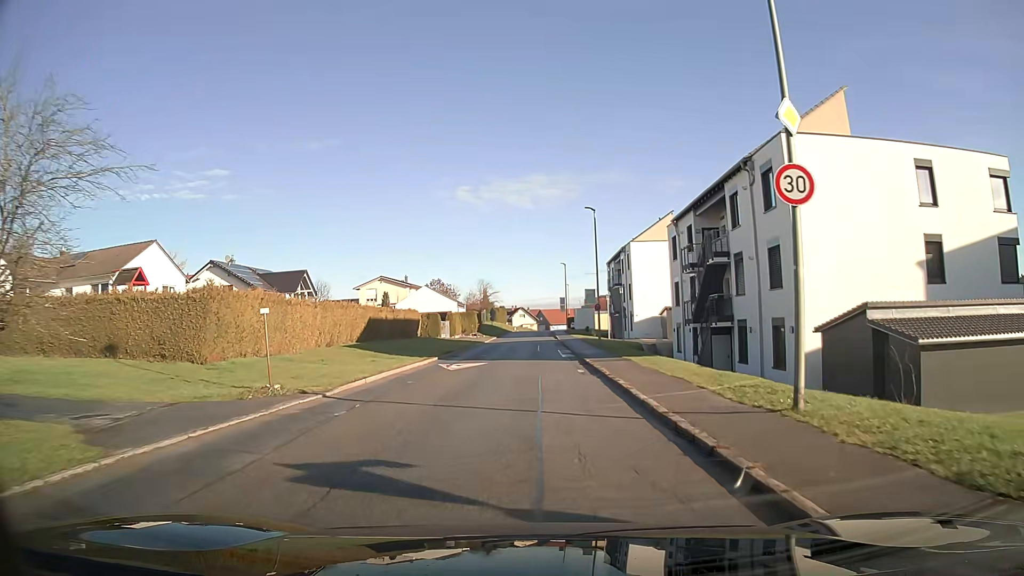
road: tertiary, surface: asphalt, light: Day
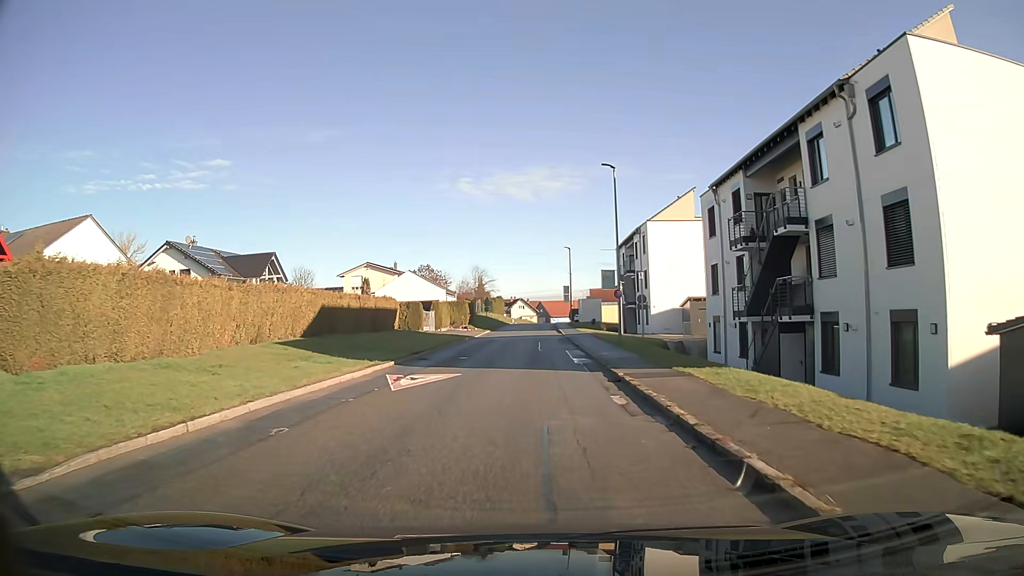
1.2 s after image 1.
(0.0, +9.3) m; 0°
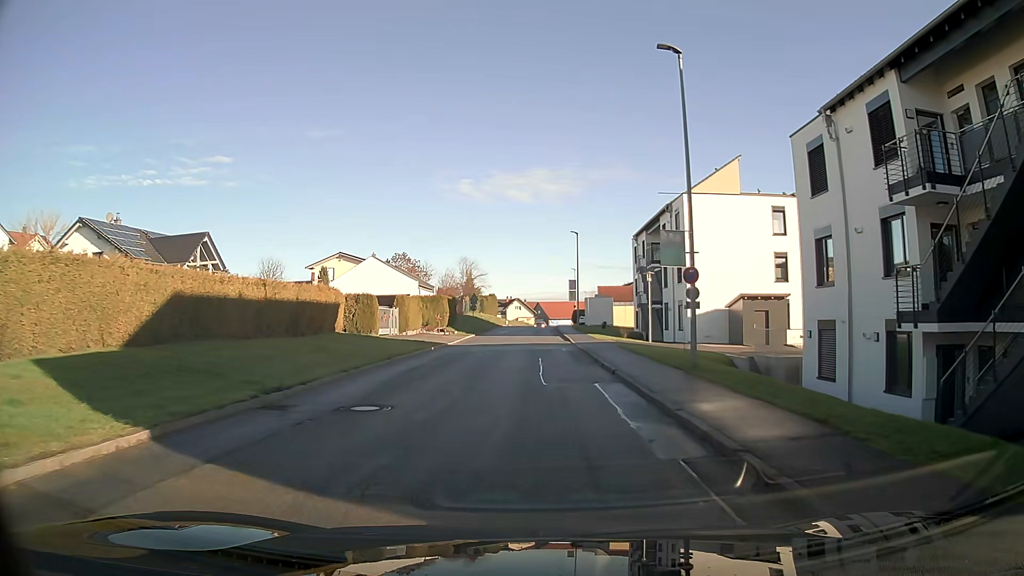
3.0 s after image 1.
(+0.1, +13.9) m; +1°
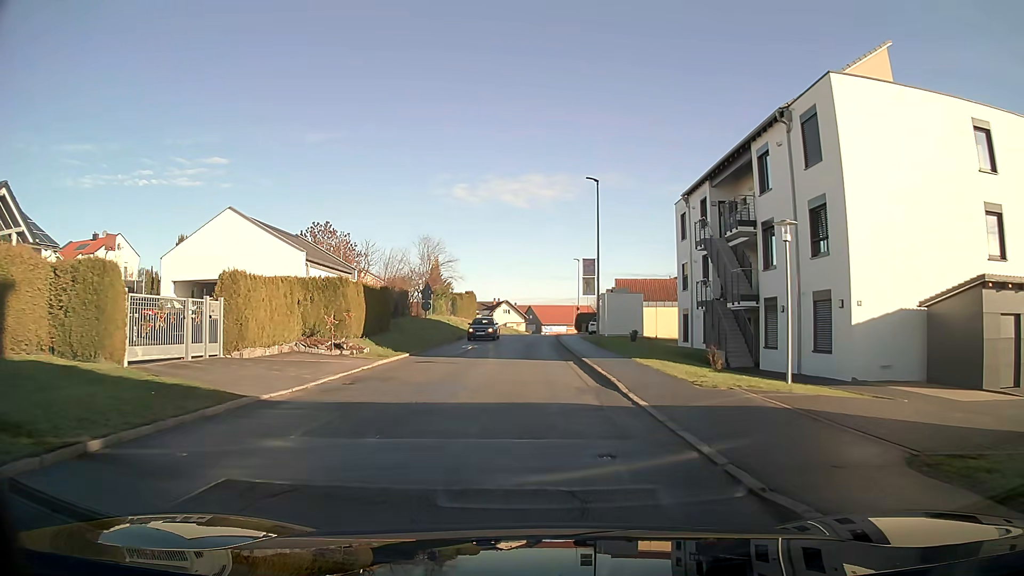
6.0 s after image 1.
(+0.1, +23.0) m; +1°
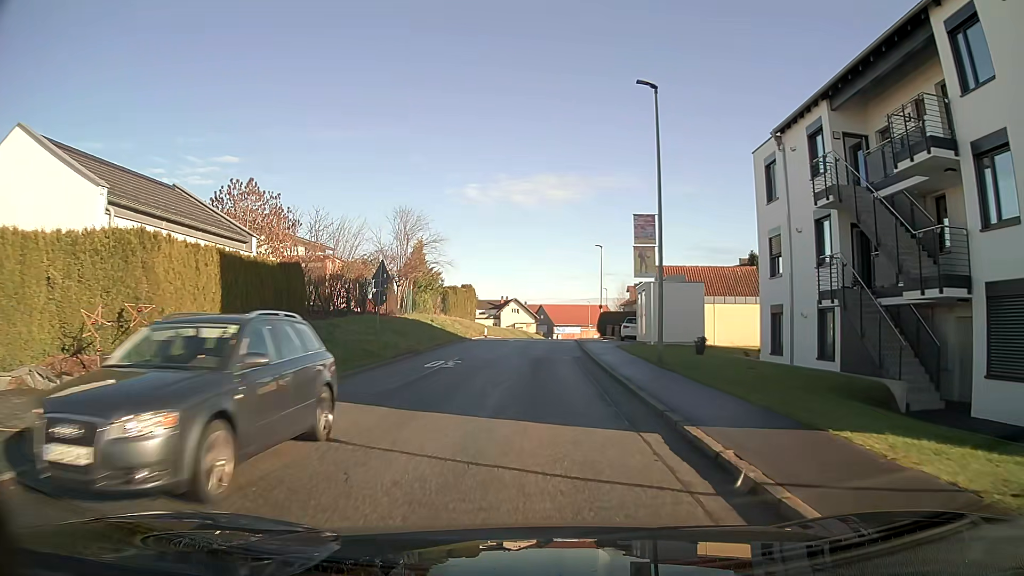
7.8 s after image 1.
(-0.1, +13.8) m; -1°
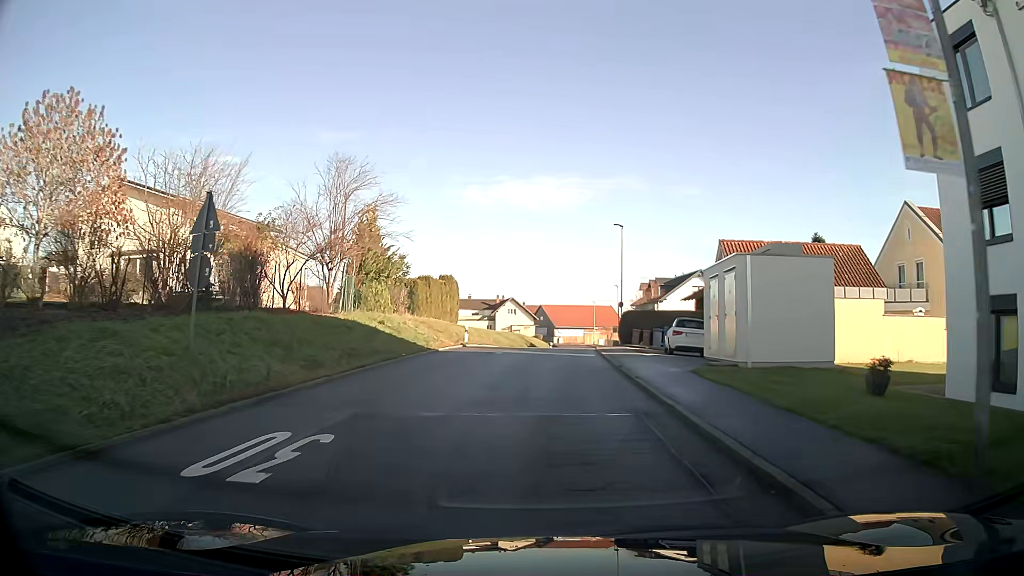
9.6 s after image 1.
(0.0, +13.9) m; +1°
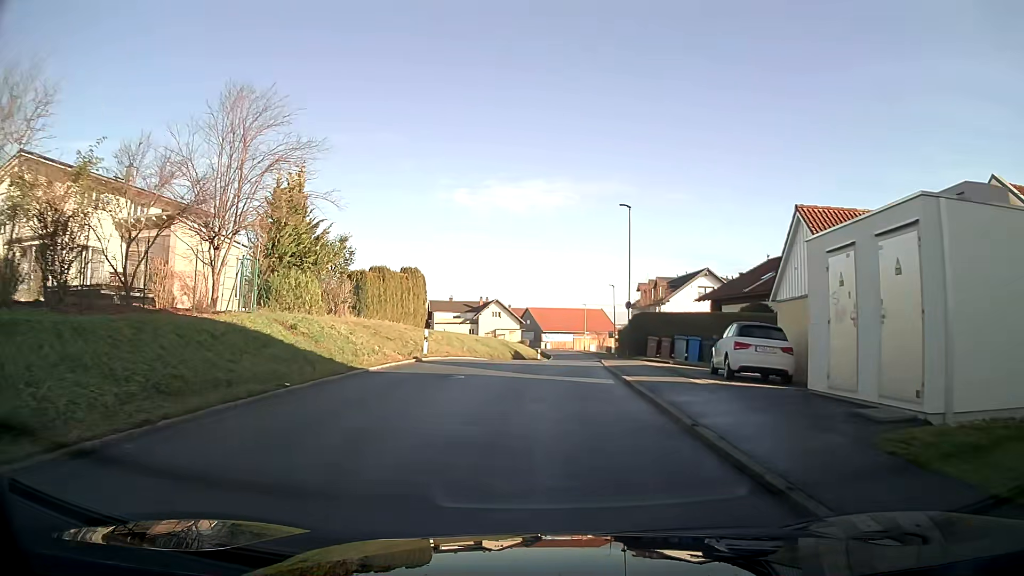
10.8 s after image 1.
(+0.1, +9.2) m; +1°
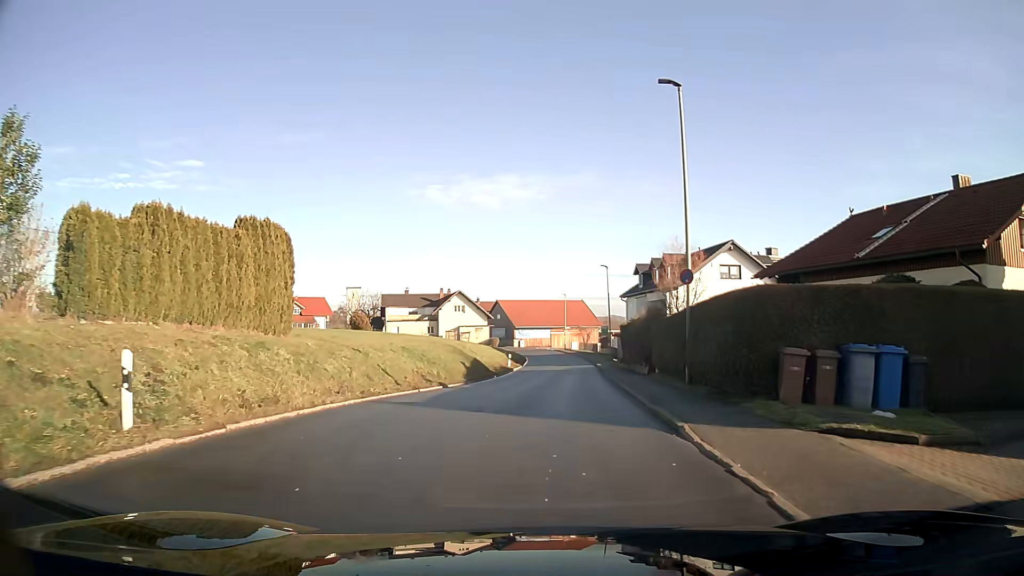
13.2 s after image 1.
(+0.4, +18.4) m; +3°
(0, +10) (+1, +20) (+1, +30) (+2, +40) (+2, +50) (+3, +60) (+2, +70) (+2, +80) (+1, +90) (-1, +100) m
